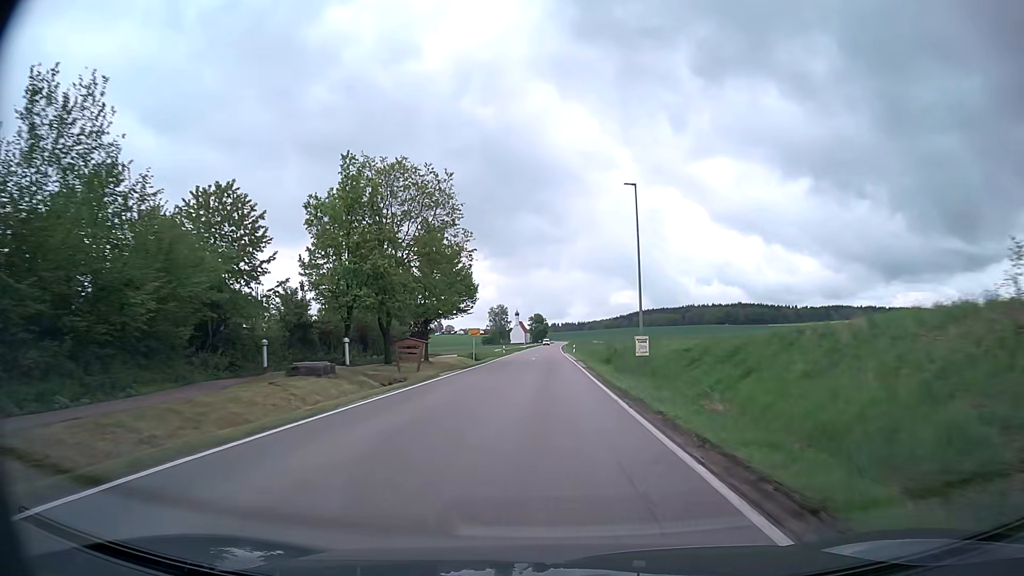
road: secondary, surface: asphalt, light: Day
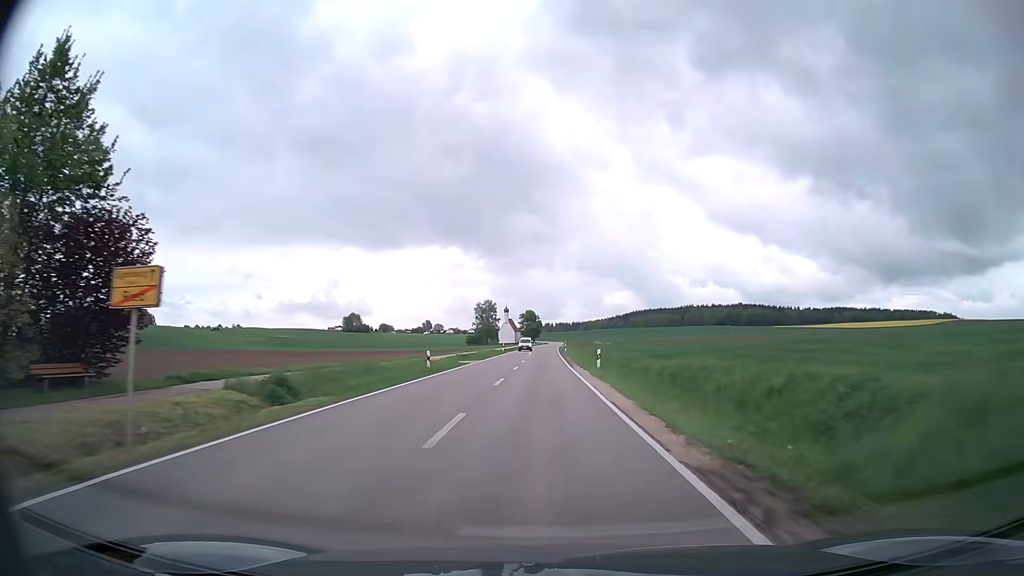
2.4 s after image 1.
(+0.4, +44.5) m; 0°
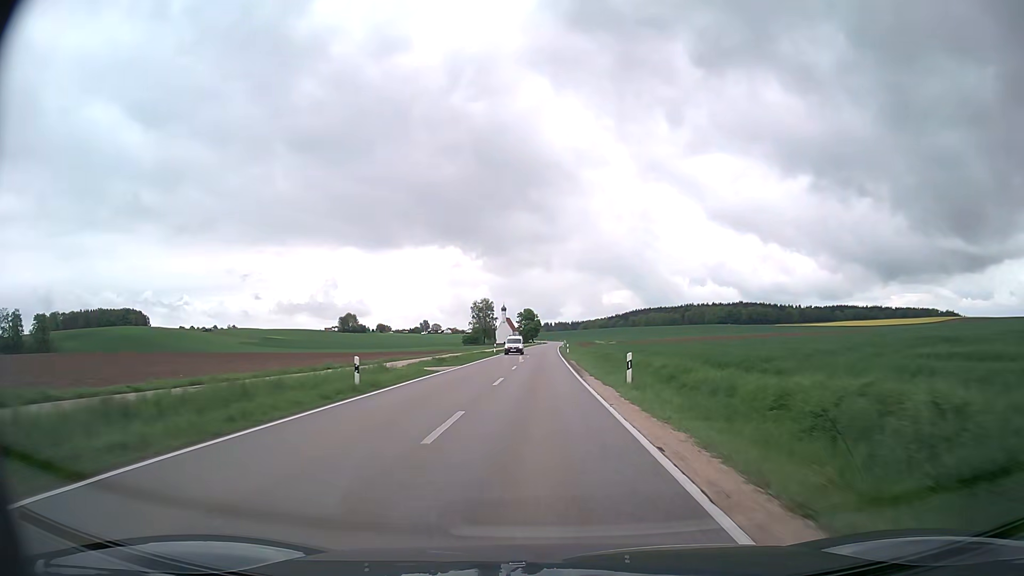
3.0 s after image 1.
(0.0, +11.8) m; 0°
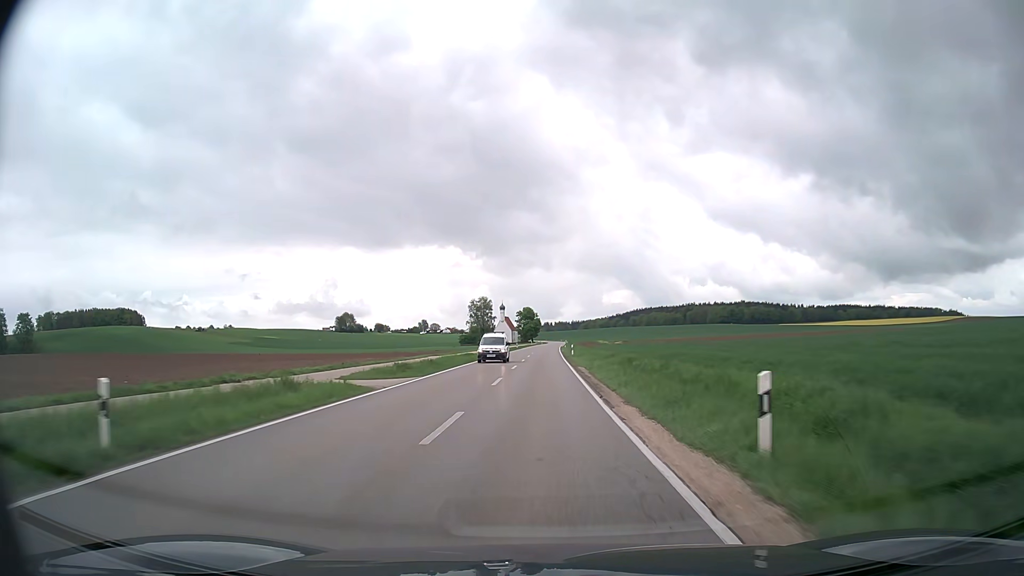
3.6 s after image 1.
(0.0, +12.2) m; 0°
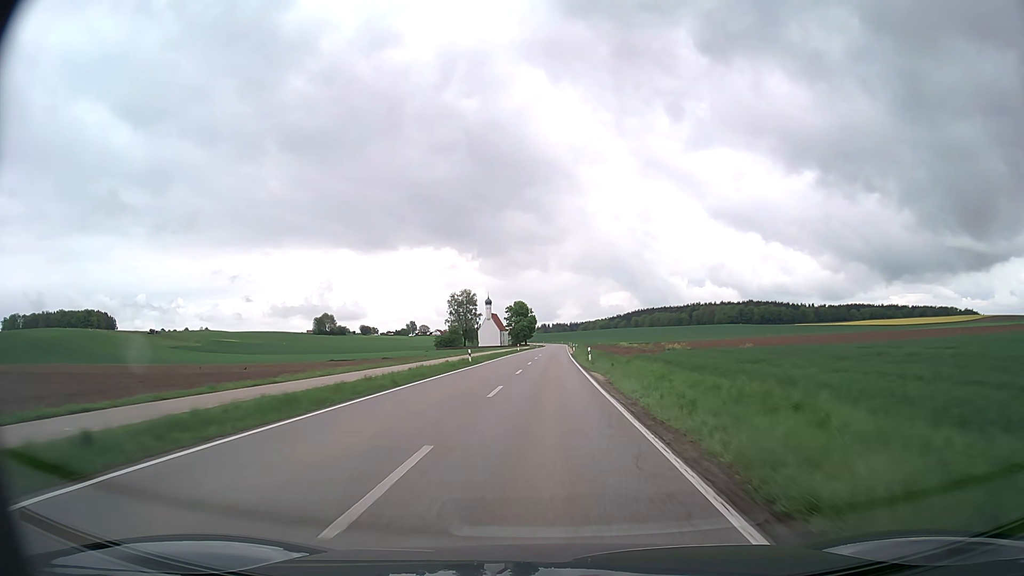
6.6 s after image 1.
(0.0, +64.8) m; 0°
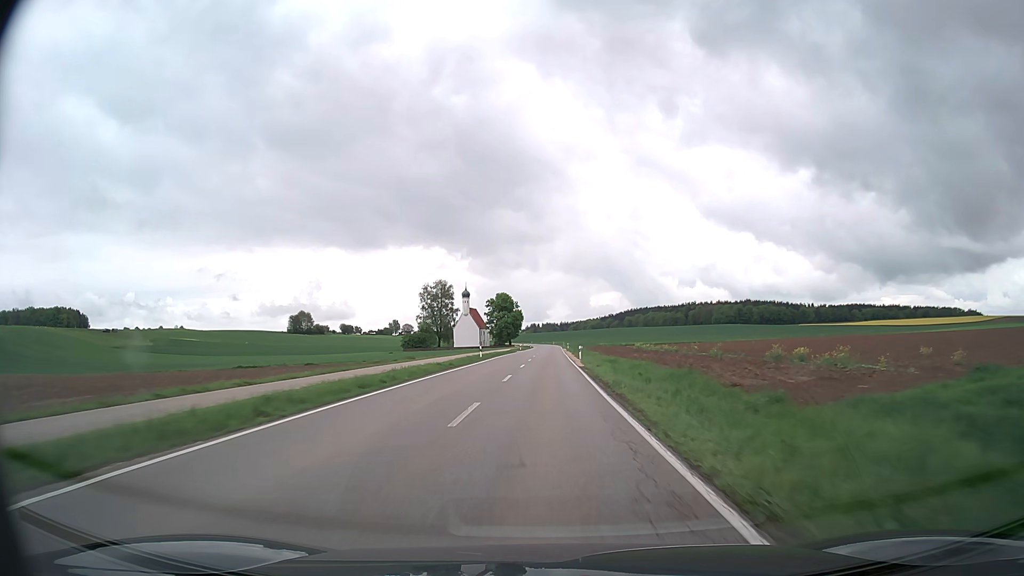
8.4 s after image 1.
(+0.5, +42.3) m; +1°
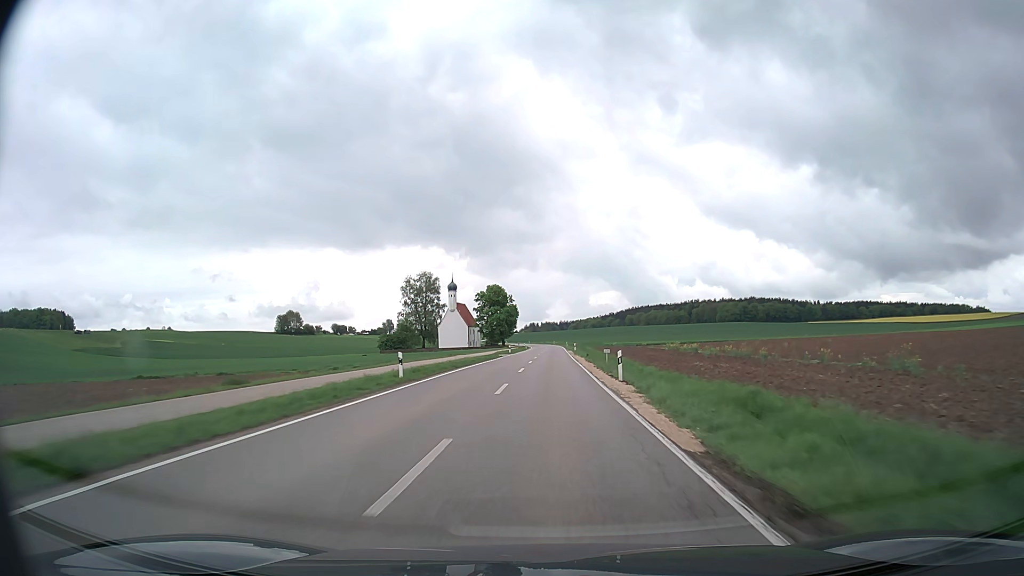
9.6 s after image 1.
(0.0, +29.4) m; 0°
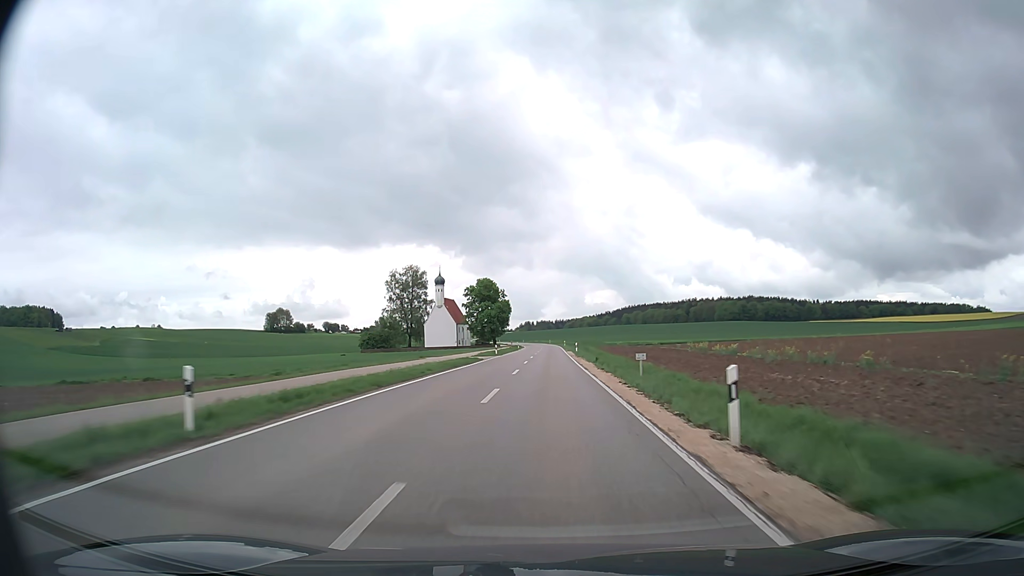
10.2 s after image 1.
(0.0, +14.9) m; 0°
(0, +10) (0, +20) (0, +30) (0, +40) (0, +50) (0, +60) (0, +70) (0, +80) (+1, +90) (+1, +100) m
